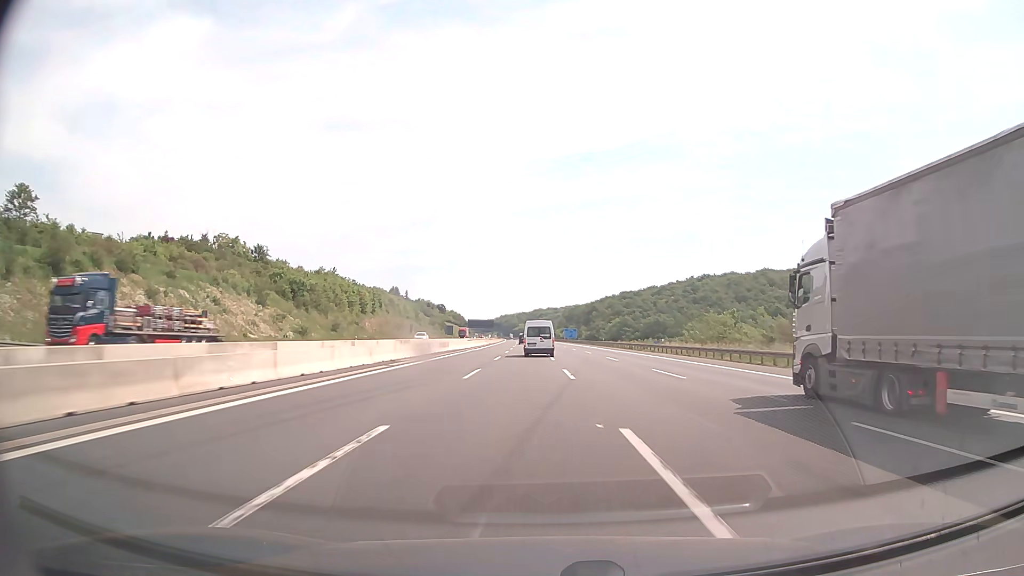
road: motorway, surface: asphalt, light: Day
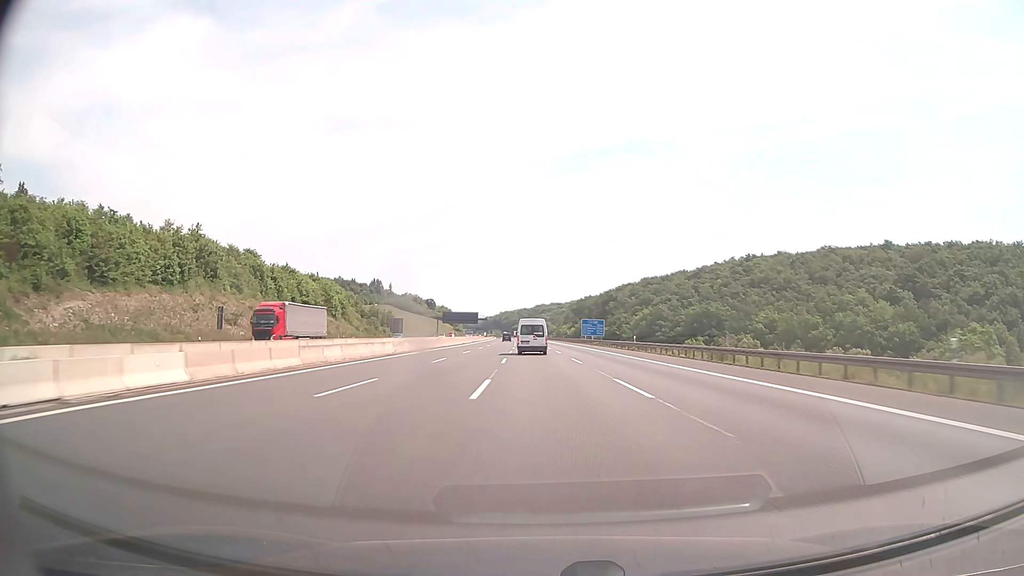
(+0.7, +97.9) m; 0°
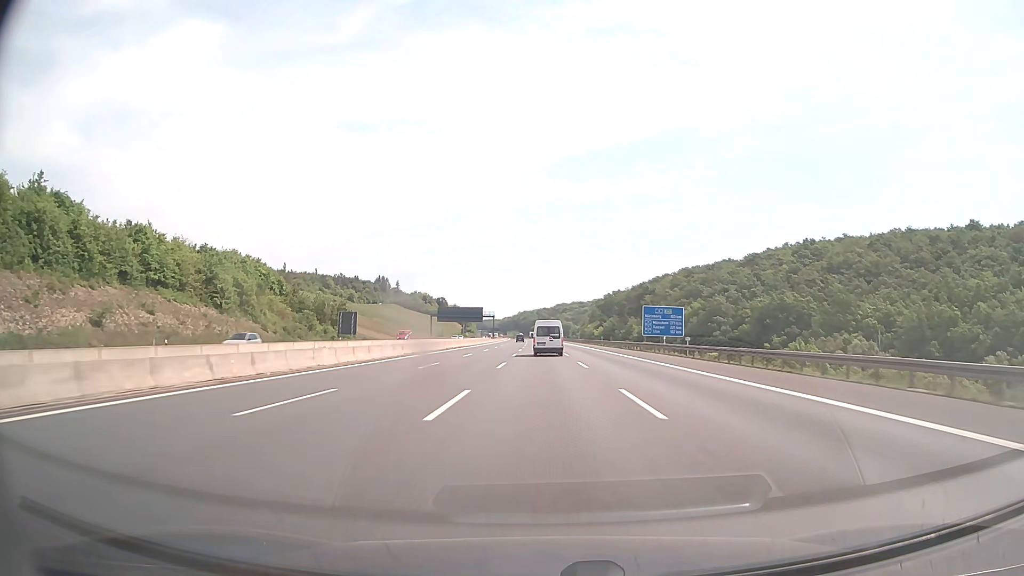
(-0.9, +58.1) m; -2°
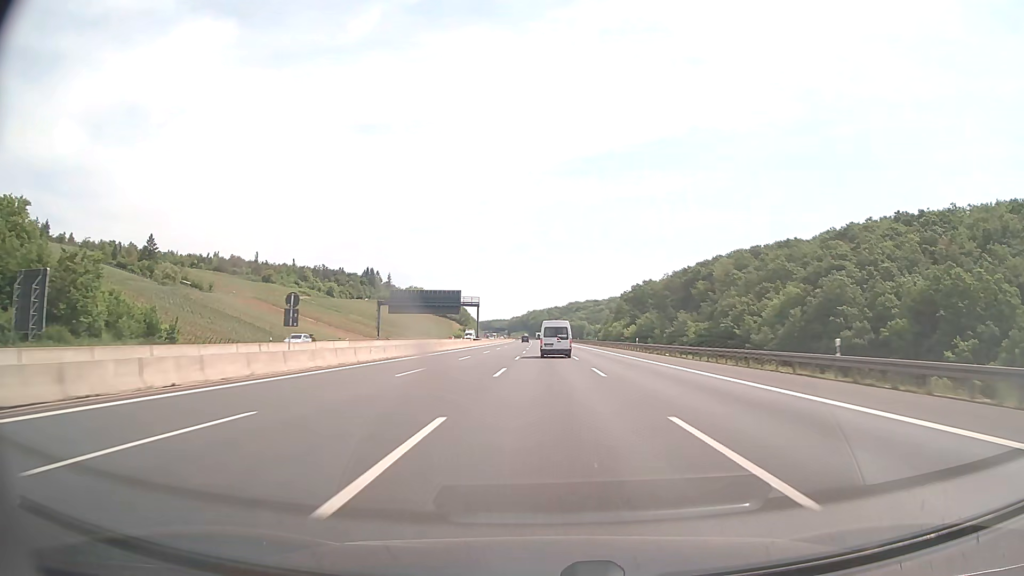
(-0.8, +78.4) m; -1°
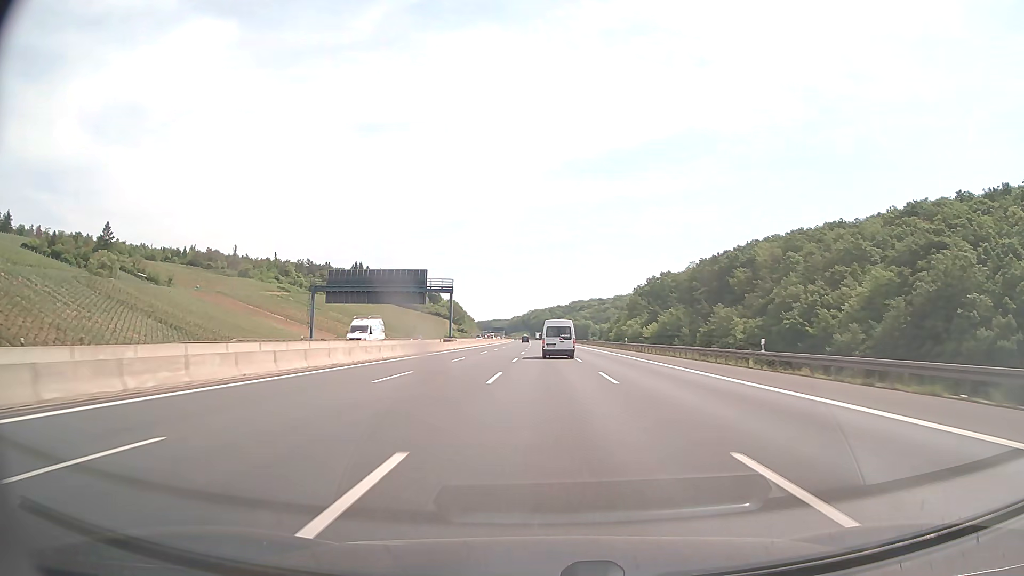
(-0.1, +39.9) m; 0°
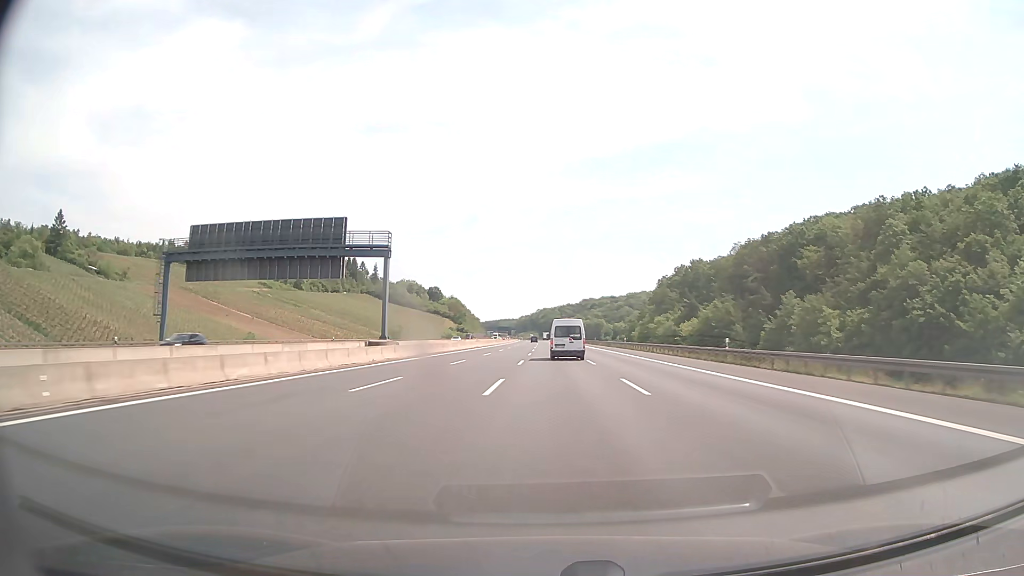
(-0.1, +40.6) m; -1°
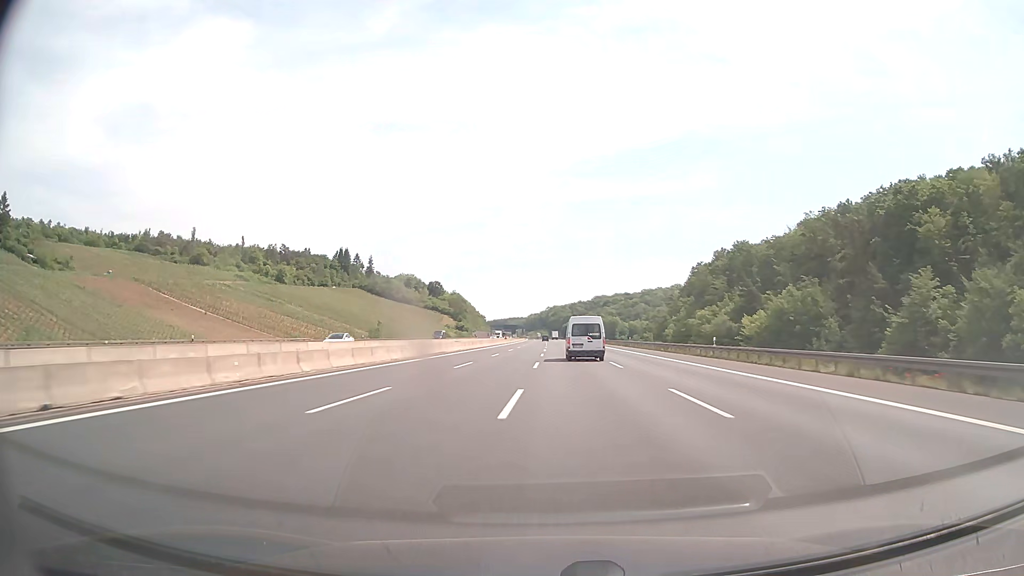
(-0.3, +41.1) m; -1°
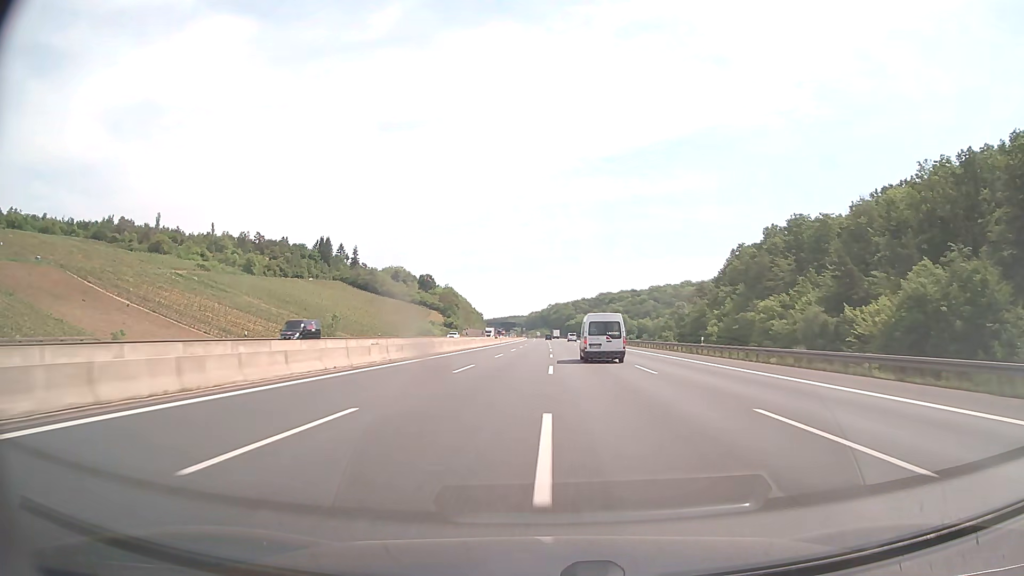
(-0.1, +41.6) m; 0°
(0, +10) (0, +20) (0, +30) (0, +40) (0, +50) (0, +60) (0, +70) (0, +80) (0, +90) (0, +100) m
